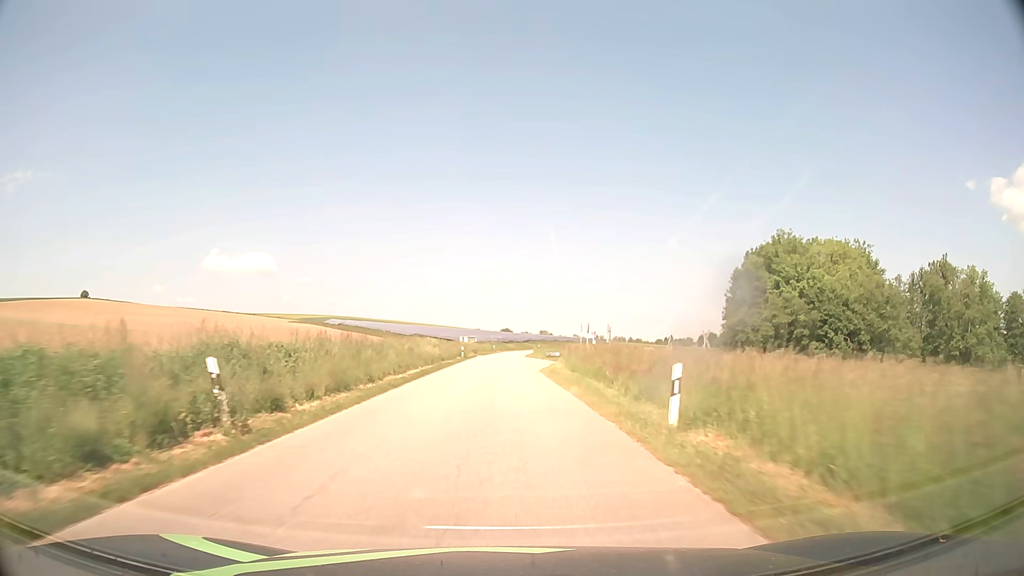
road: tertiary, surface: asphalt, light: Day
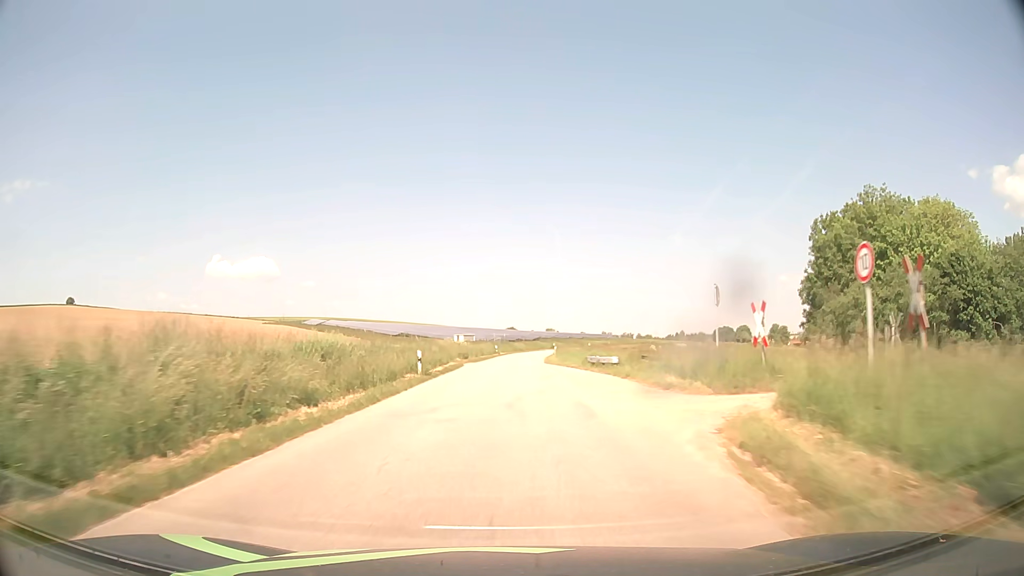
(-0.2, +32.3) m; 0°
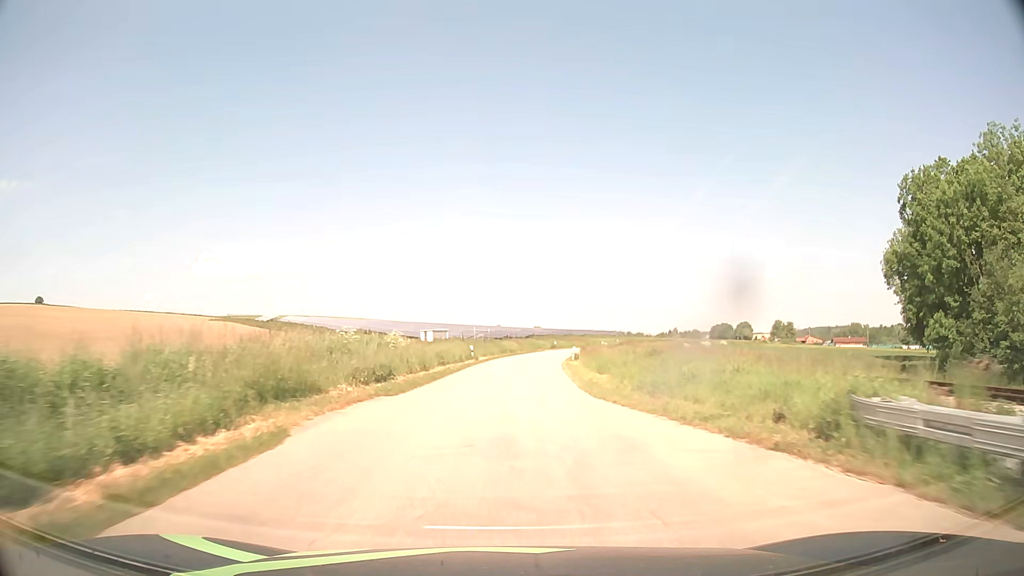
(+0.2, +32.3) m; +1°
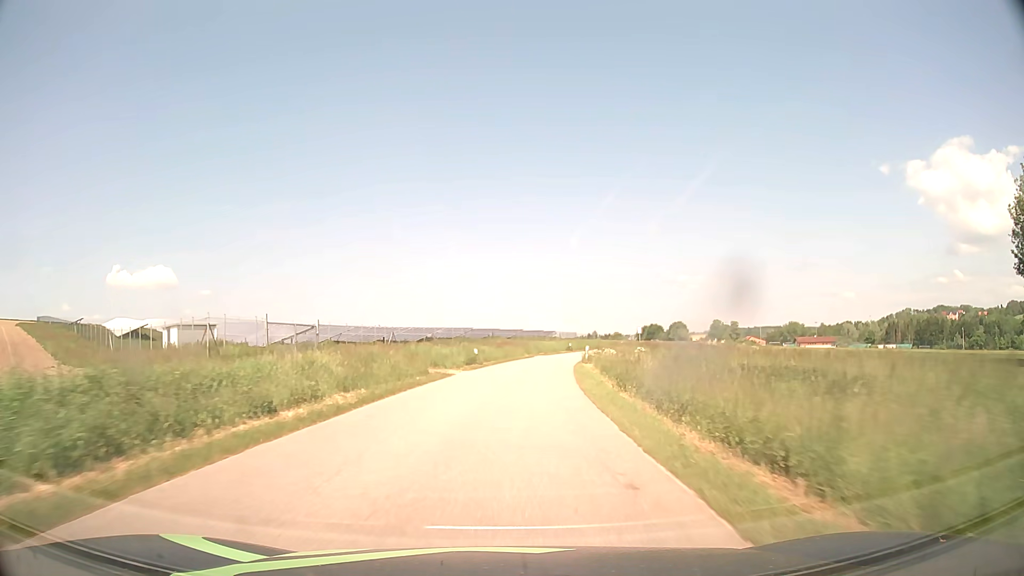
(+3.0, +53.6) m; +7°
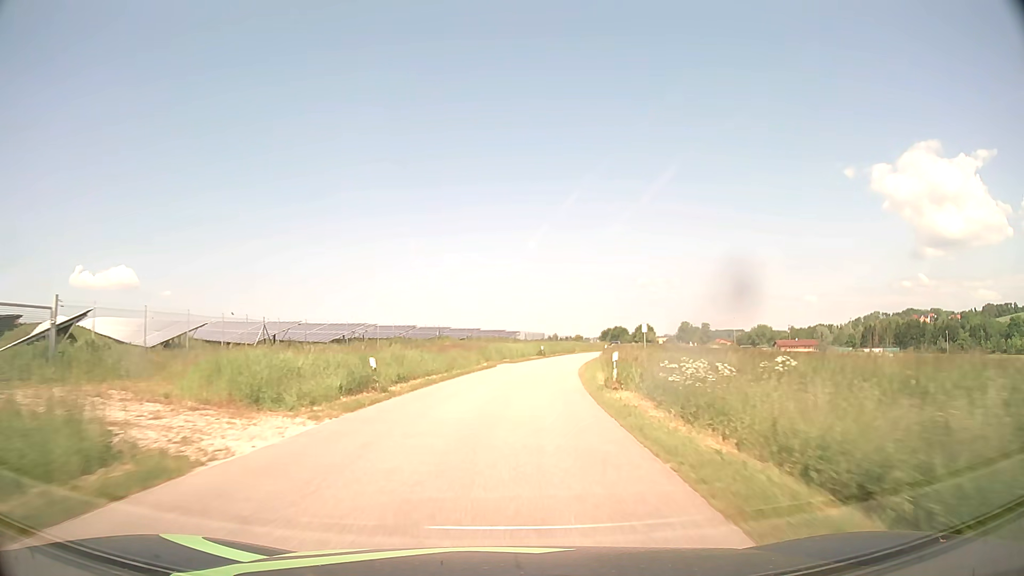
(+0.6, +21.4) m; +3°
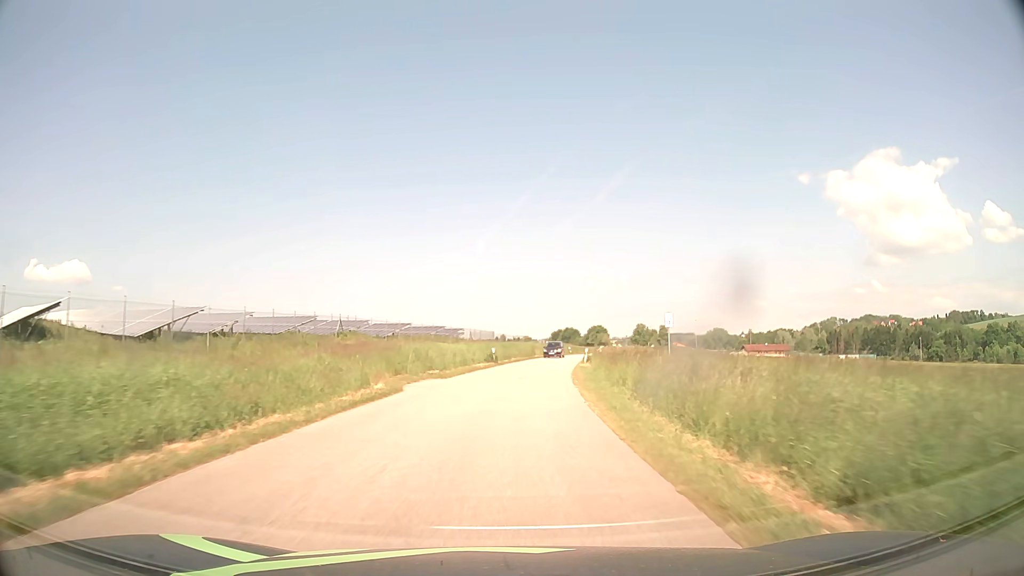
(+0.8, +21.4) m; +4°
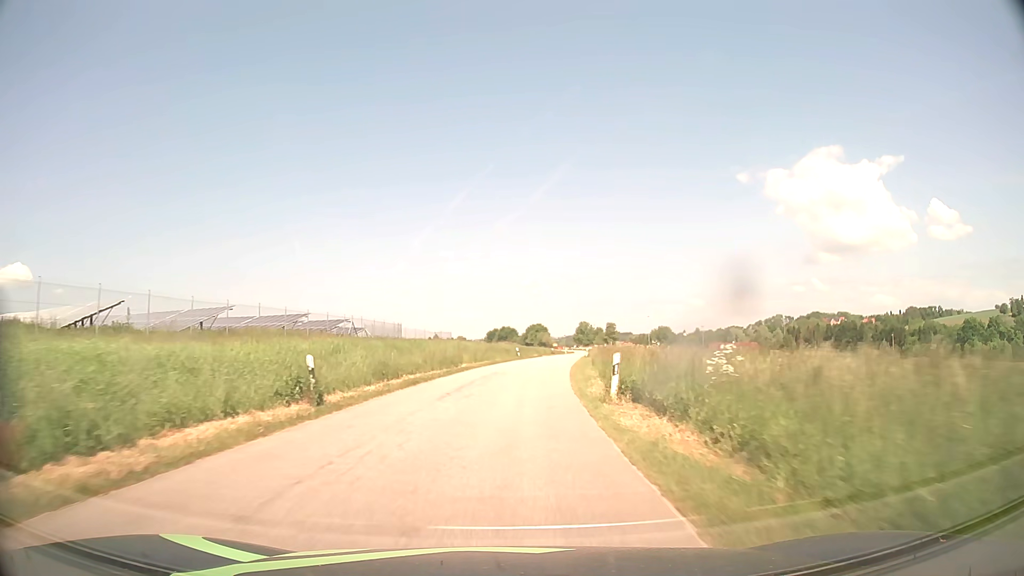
(+1.9, +32.2) m; +6°
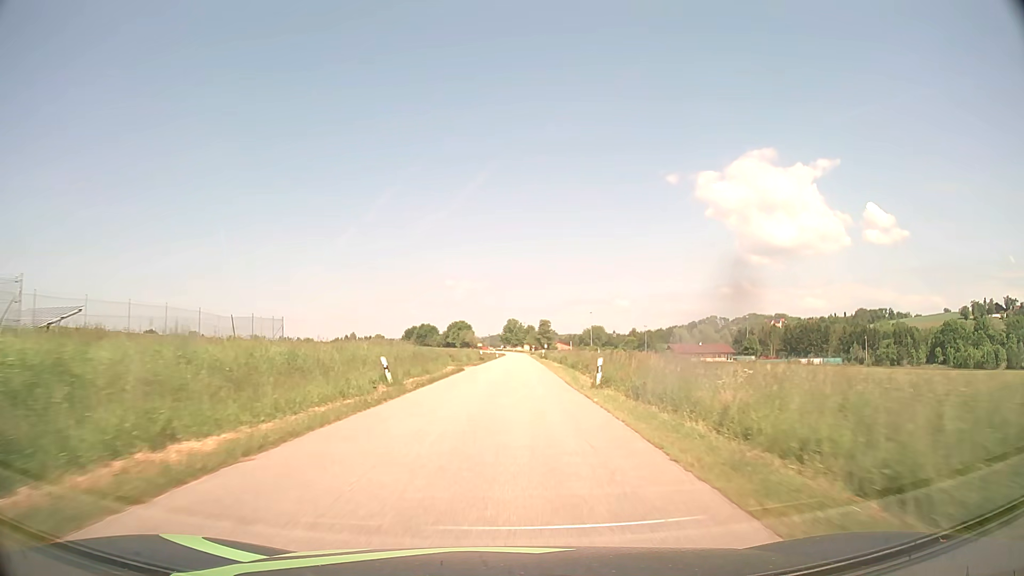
(+2.3, +42.9) m; +6°
(0, +10) (0, +20) (+1, +30) (+1, +40) (+1, +50) (+1, +60) (+2, +70) (+2, +80) (+2, +90) (+2, +100) m
